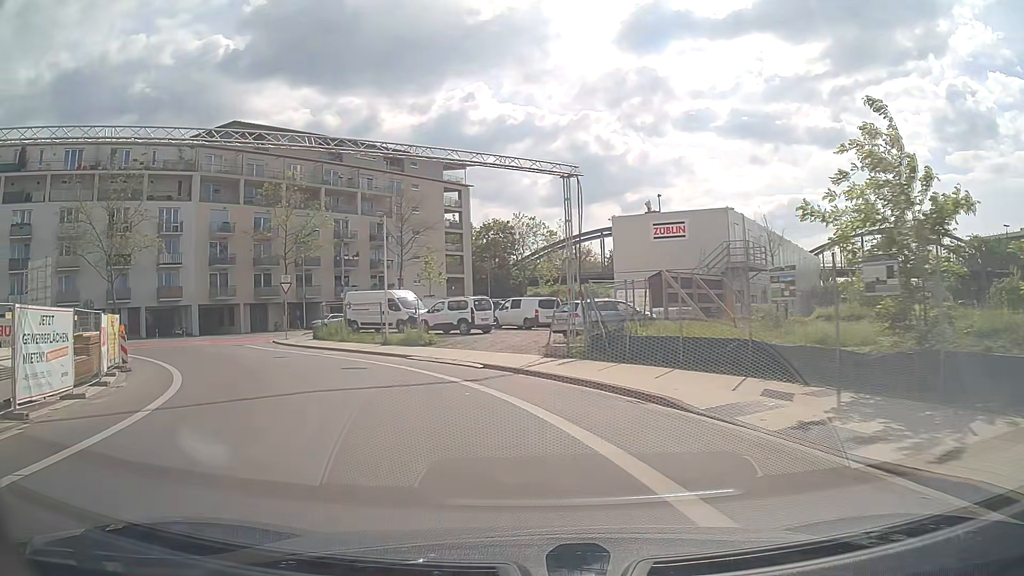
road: residential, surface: asphalt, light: Day
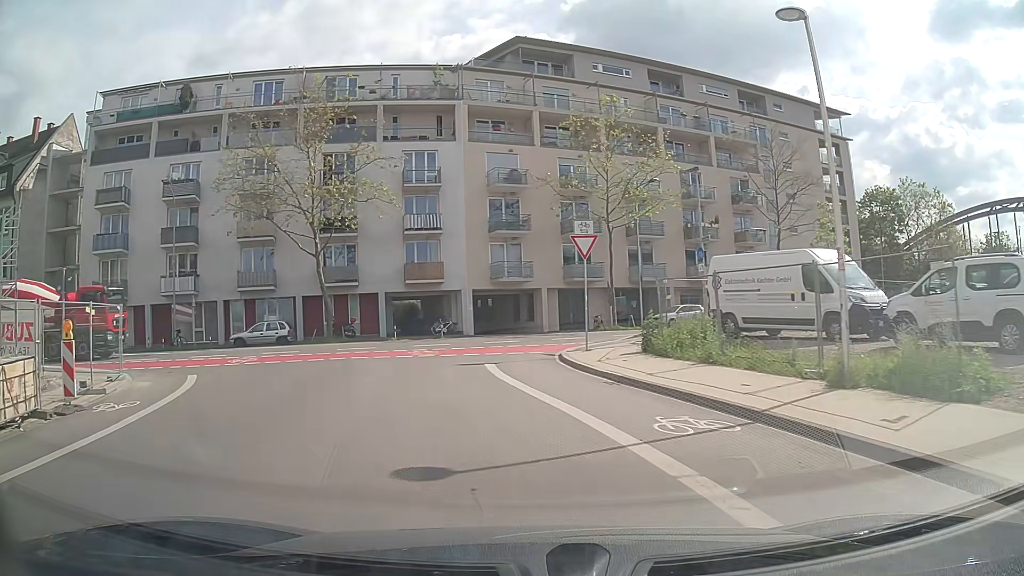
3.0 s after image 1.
(-5.1, +20.2) m; -30°
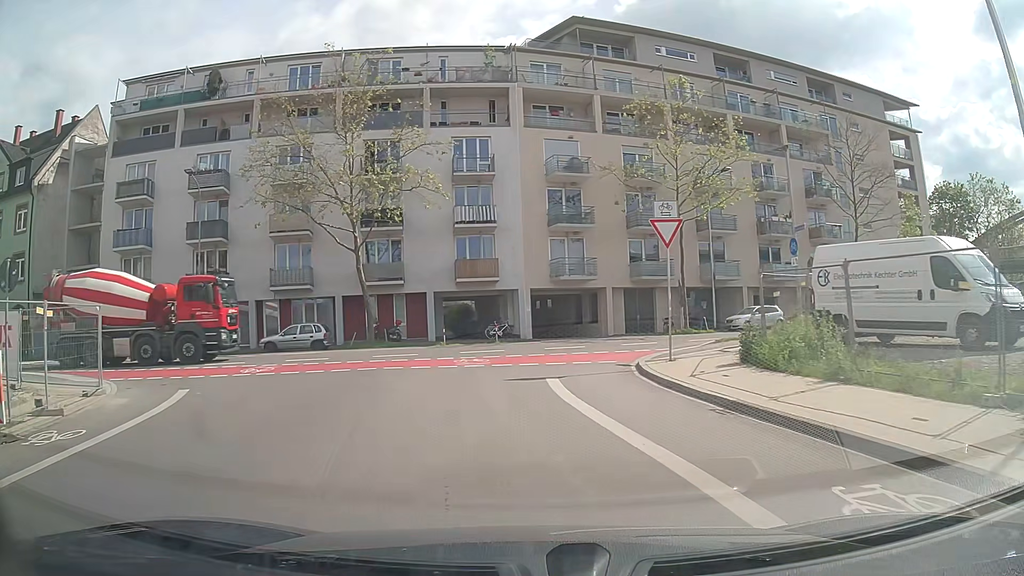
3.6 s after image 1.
(-0.1, +3.7) m; -5°
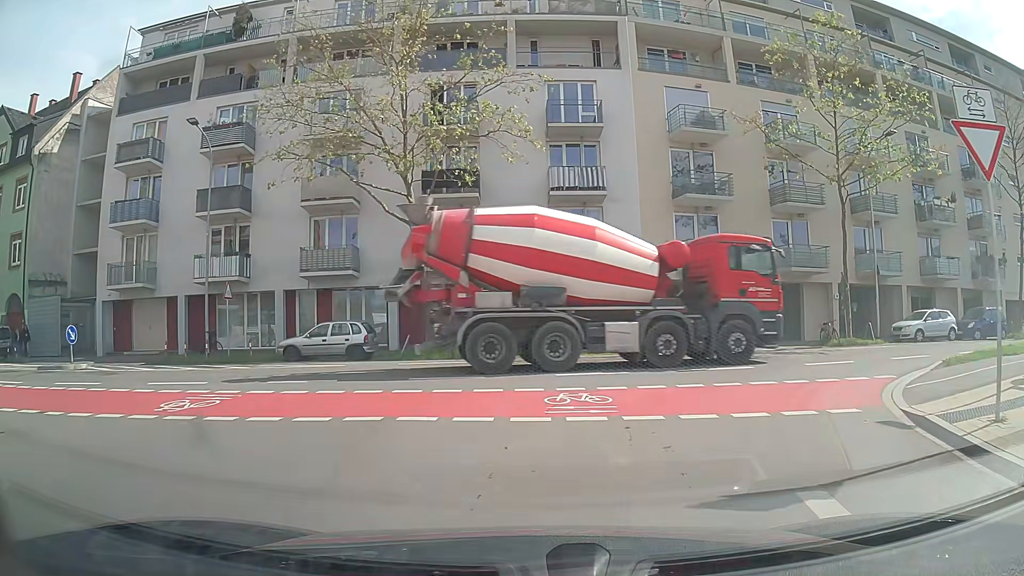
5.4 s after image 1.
(-0.7, +9.0) m; -8°
(+1, +10) (+7, +17) (+16, +21) (+26, +23) (+36, +25) (+45, +28) (+54, +32) (+63, +37) (+71, +43) (+79, +49) m
